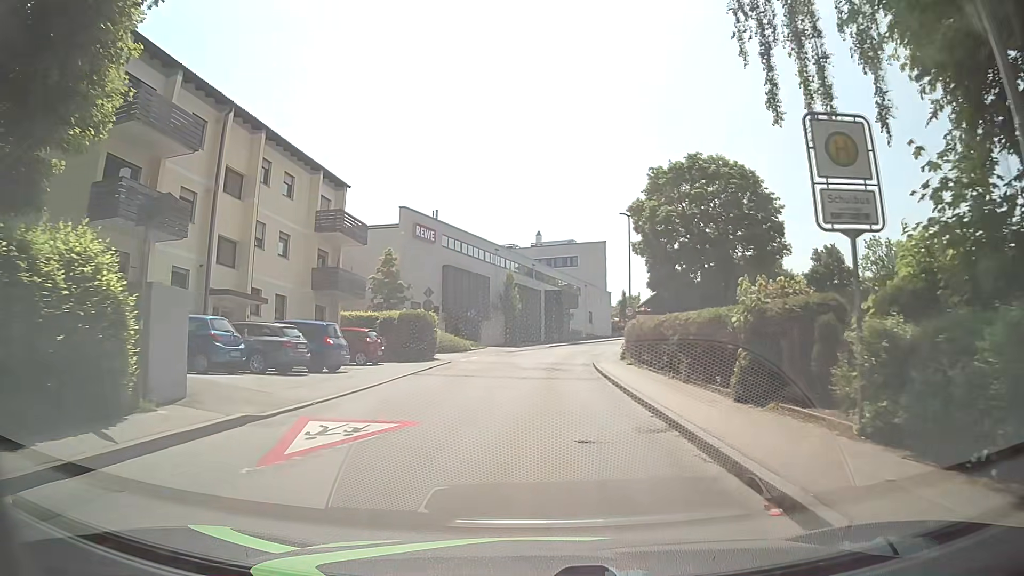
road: unclassified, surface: asphalt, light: Day
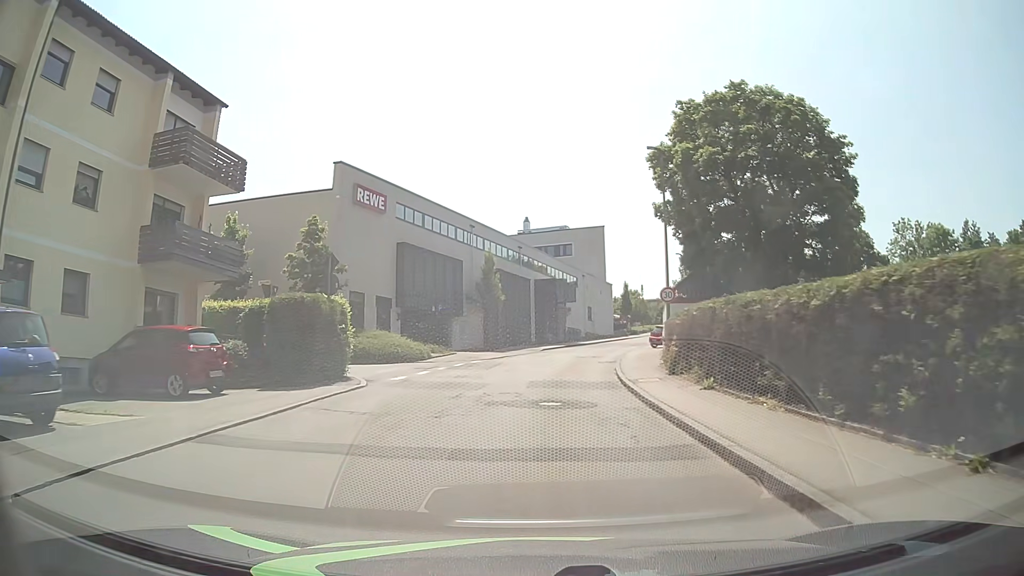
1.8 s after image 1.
(0.0, +14.0) m; +1°
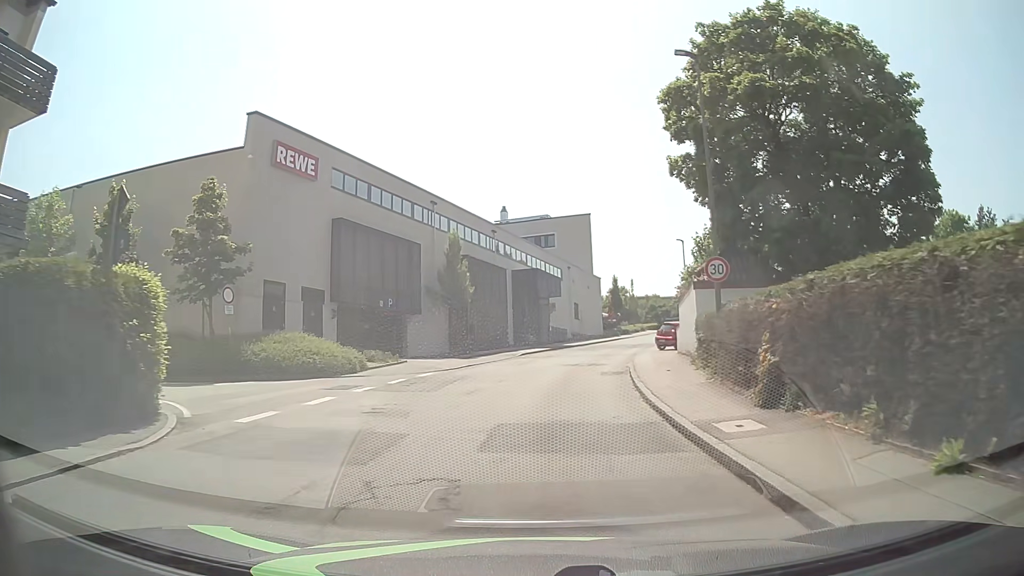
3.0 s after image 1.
(+0.1, +9.3) m; +1°
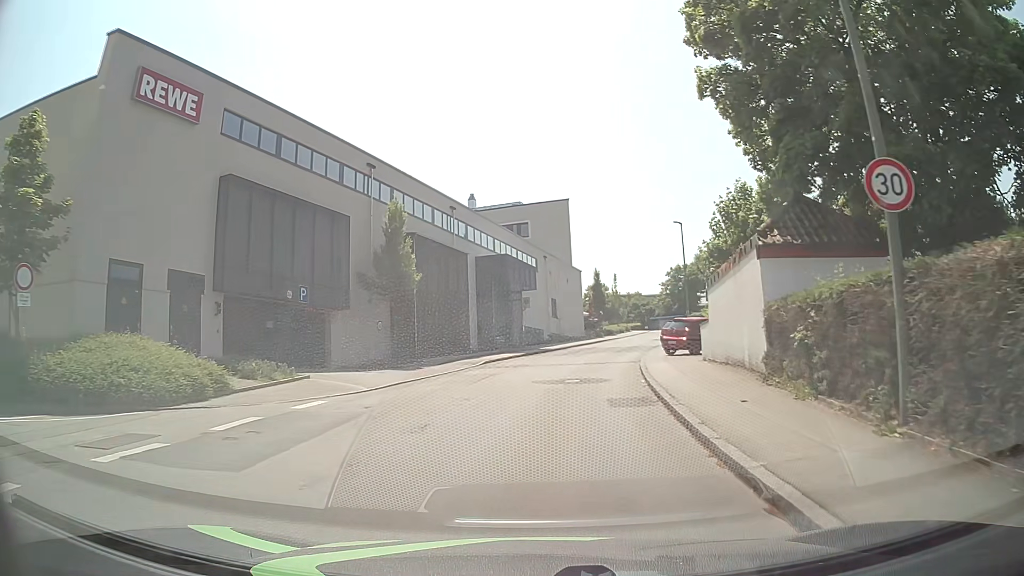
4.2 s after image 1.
(+0.3, +9.3) m; +3°
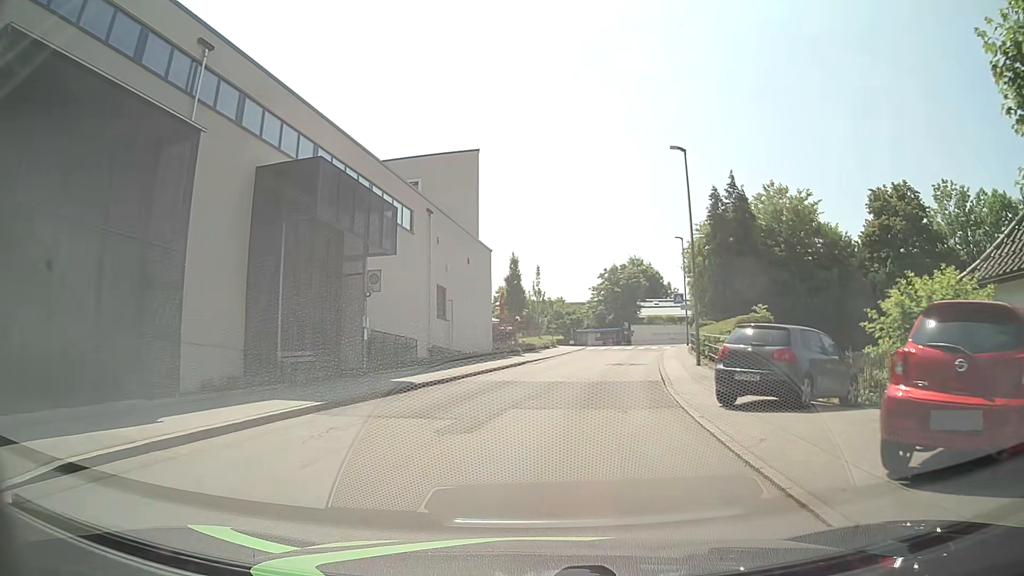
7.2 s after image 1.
(+1.3, +23.0) m; +9°
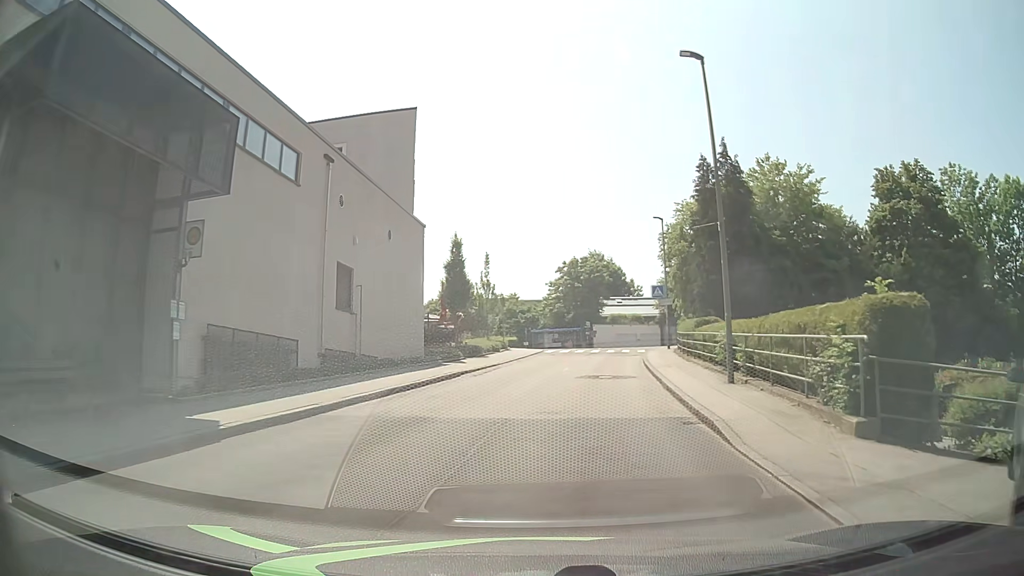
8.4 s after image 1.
(+0.1, +9.2) m; +3°
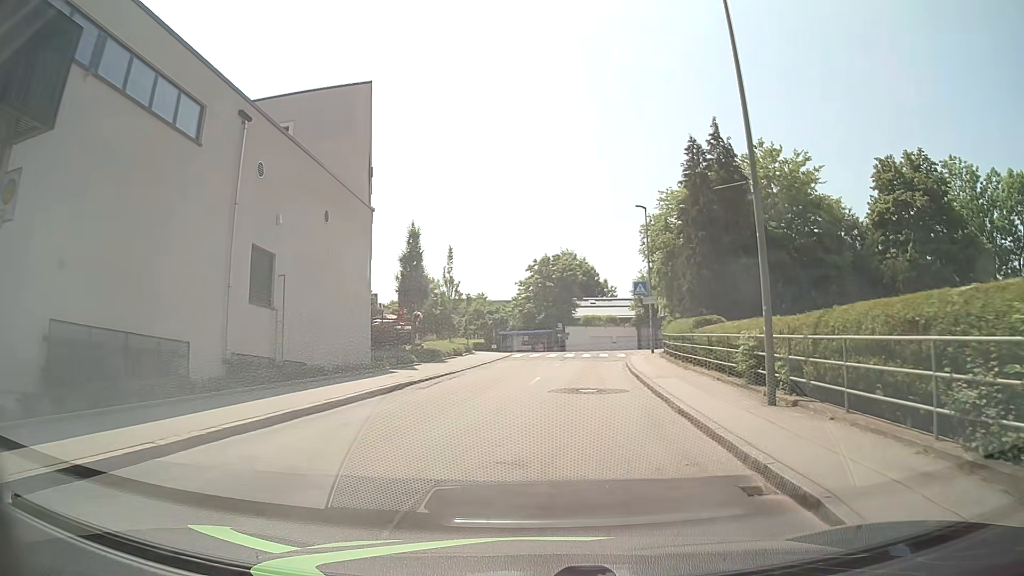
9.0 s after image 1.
(+0.1, +4.6) m; +3°
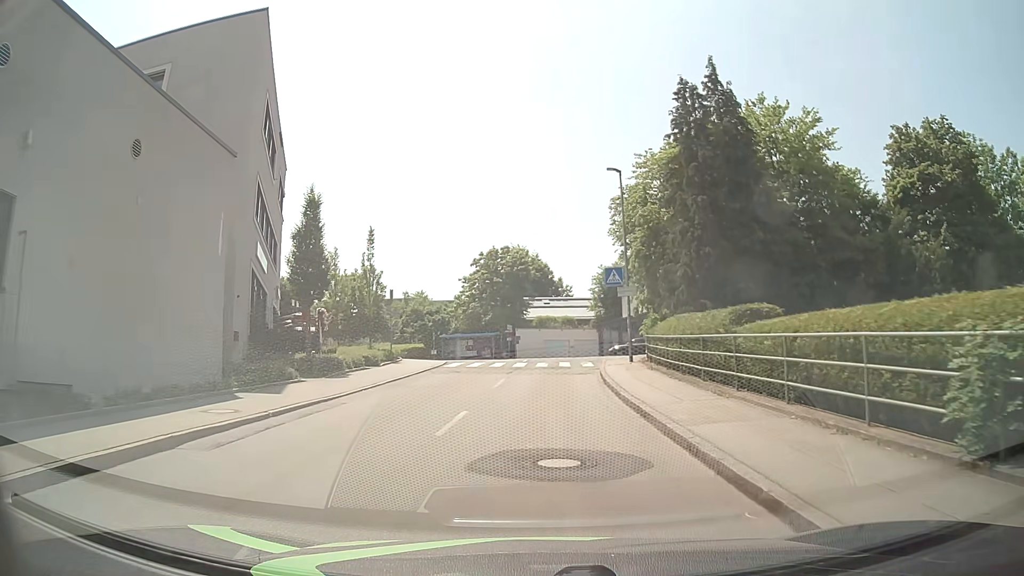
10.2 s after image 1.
(+0.3, +9.2) m; +4°
